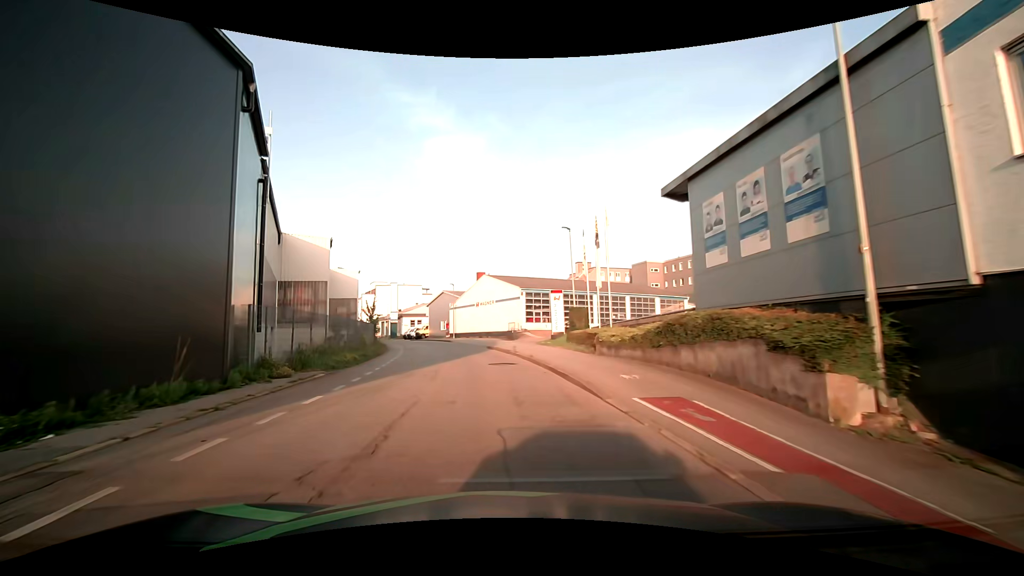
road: residential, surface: asphalt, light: Day
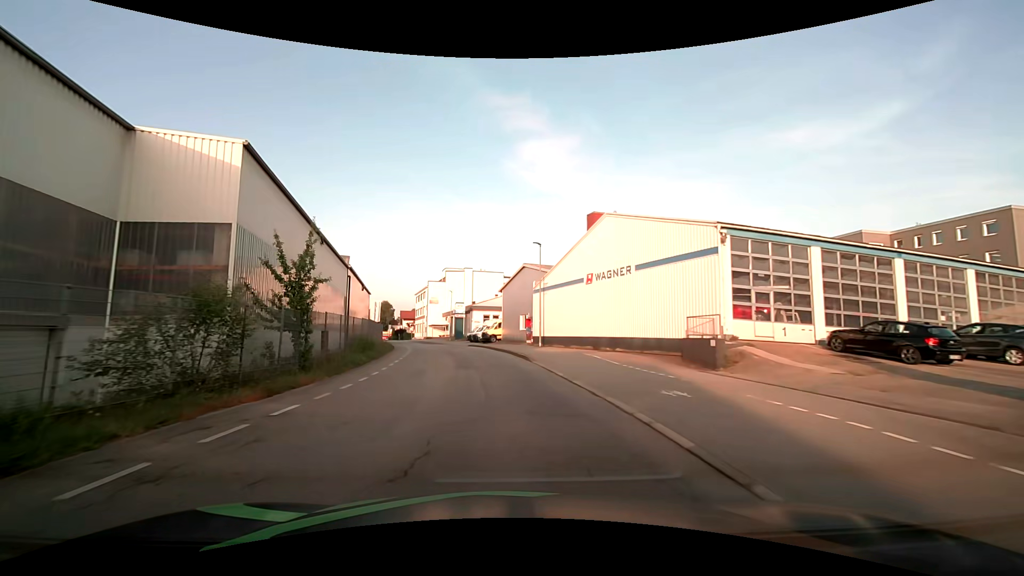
(-2.7, +34.1) m; -11°
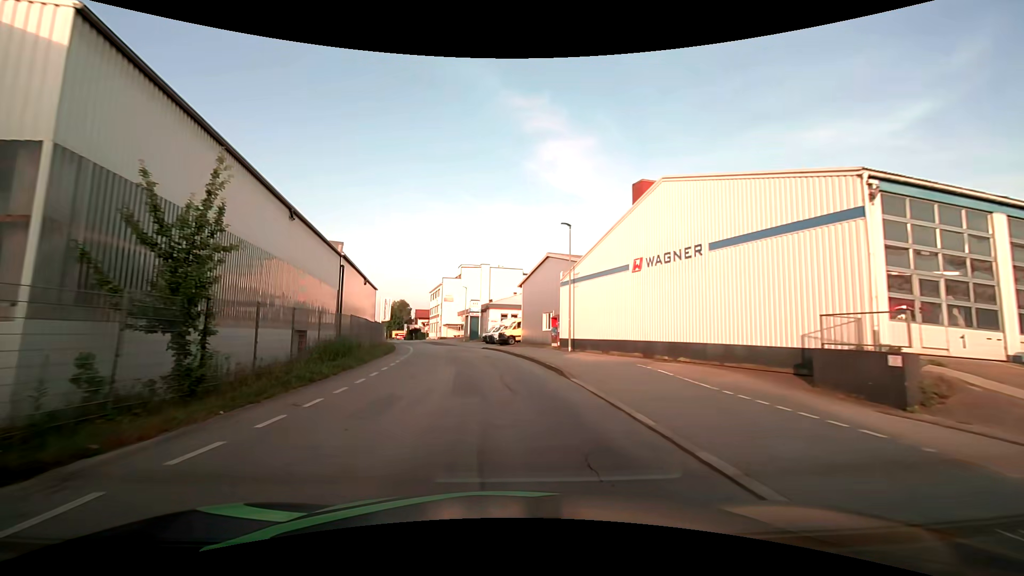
(-0.2, +7.1) m; -2°
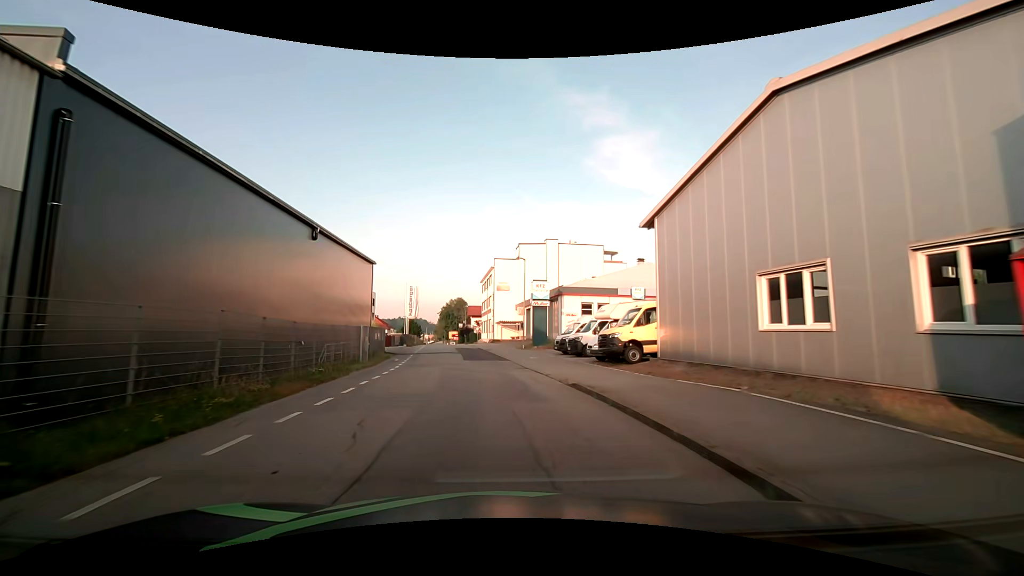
(-2.4, +28.3) m; -11°
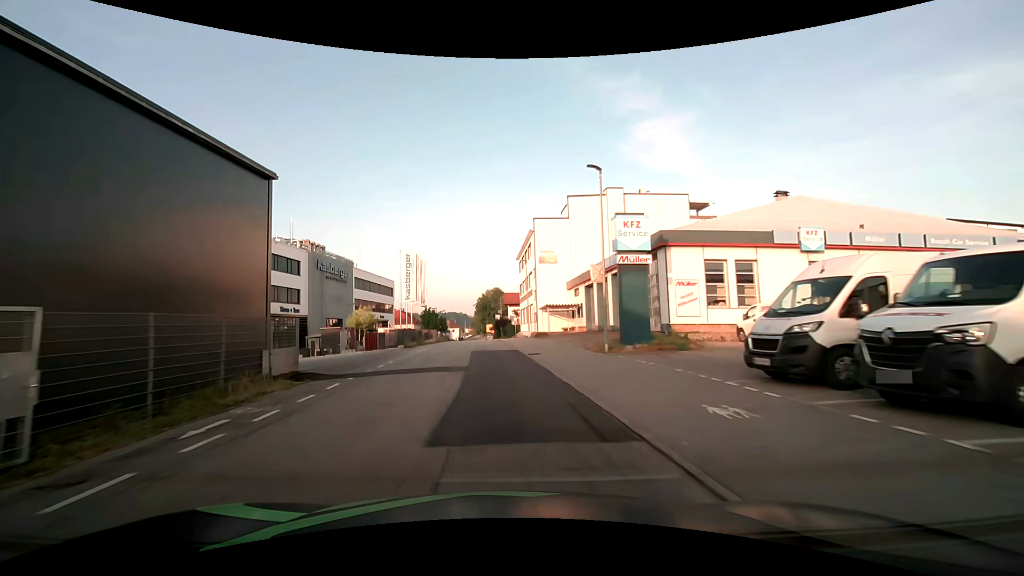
(0.0, +22.2) m; -1°
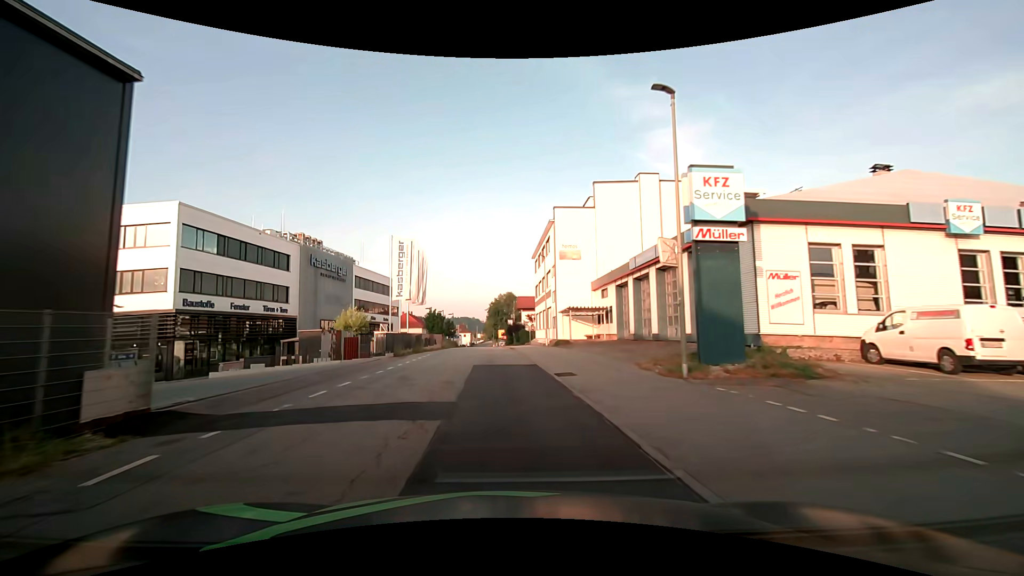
(+0.1, +7.6) m; +2°
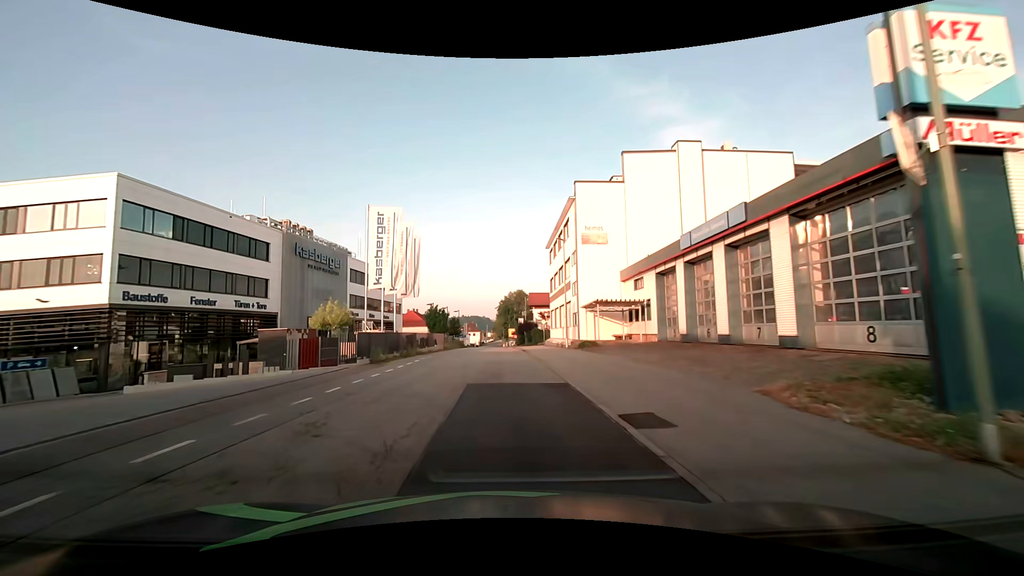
(-0.4, +7.6) m; -3°
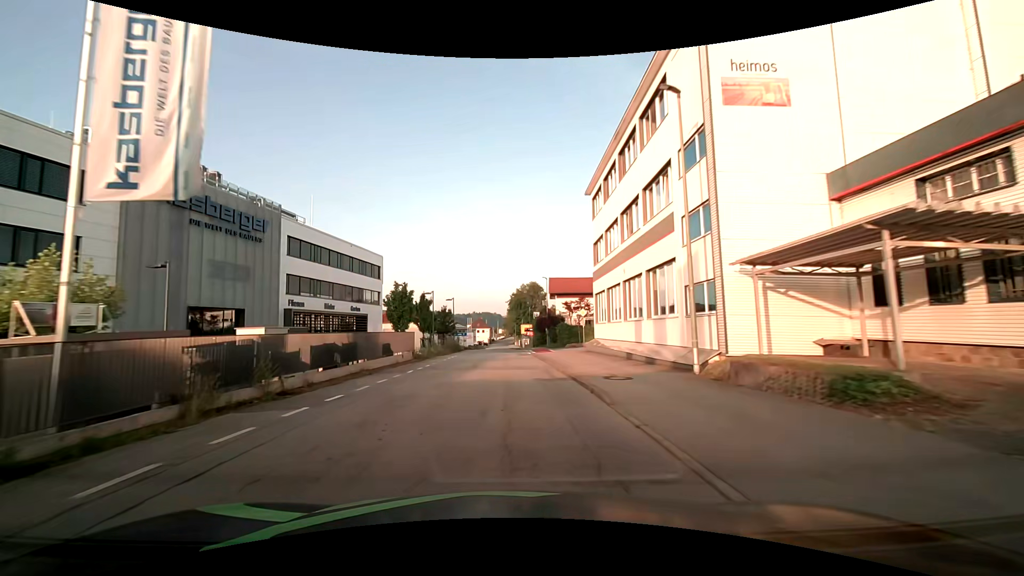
(-0.7, +23.3) m; -2°
(0, +10) (0, +20) (0, +30) (0, +40) (0, +50) (0, +60) (0, +70) (0, +80) (0, +90) (0, +100) m
